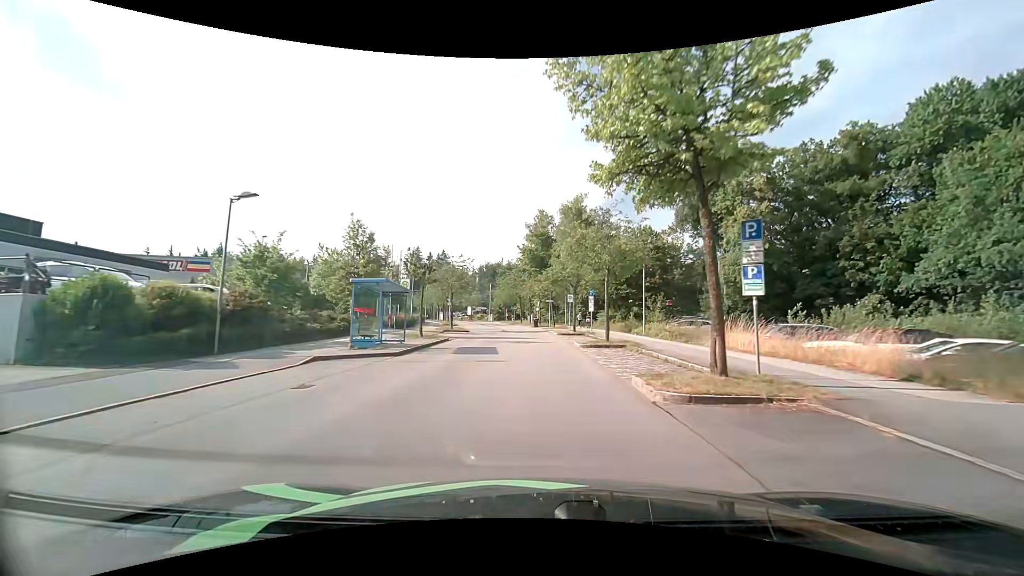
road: residential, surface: asphalt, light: Day
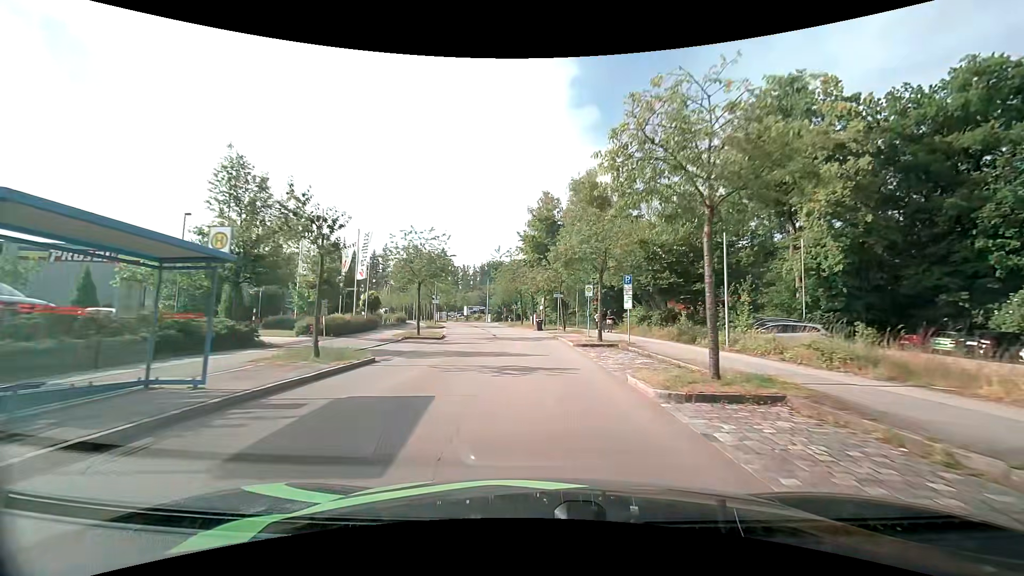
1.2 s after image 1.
(-0.1, +13.5) m; 0°
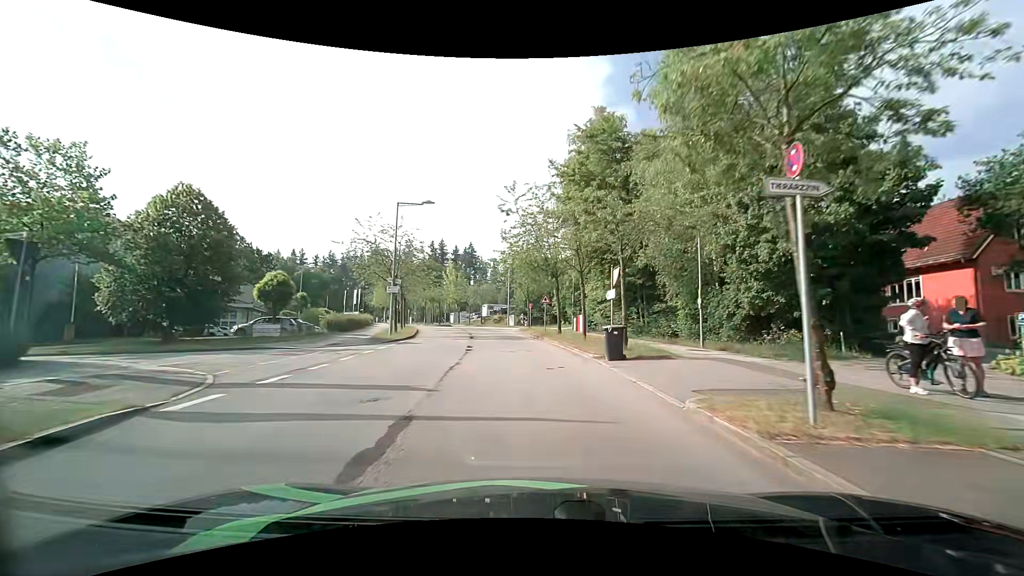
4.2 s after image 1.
(-1.1, +30.8) m; -4°
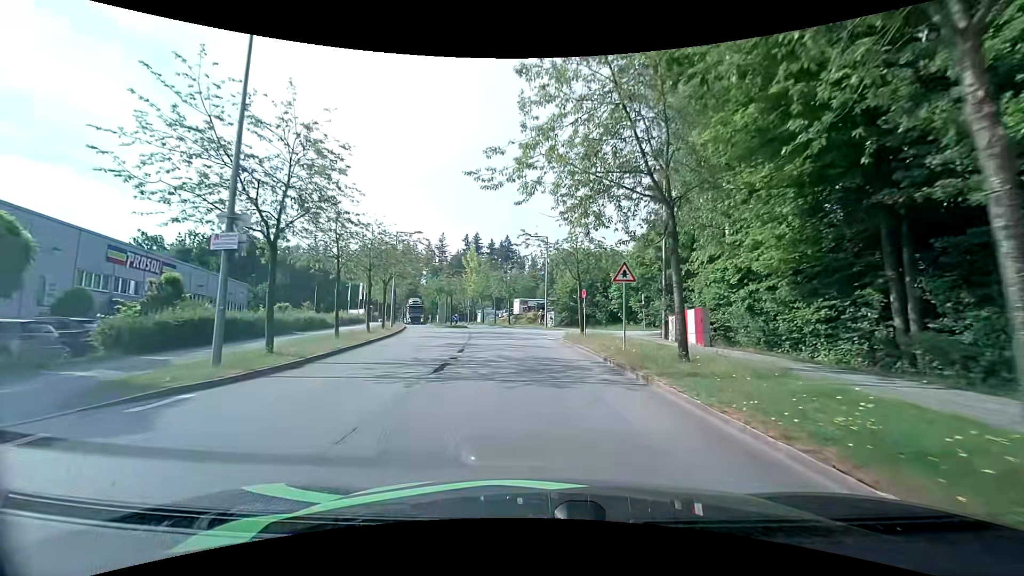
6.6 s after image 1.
(-0.9, +21.2) m; -5°
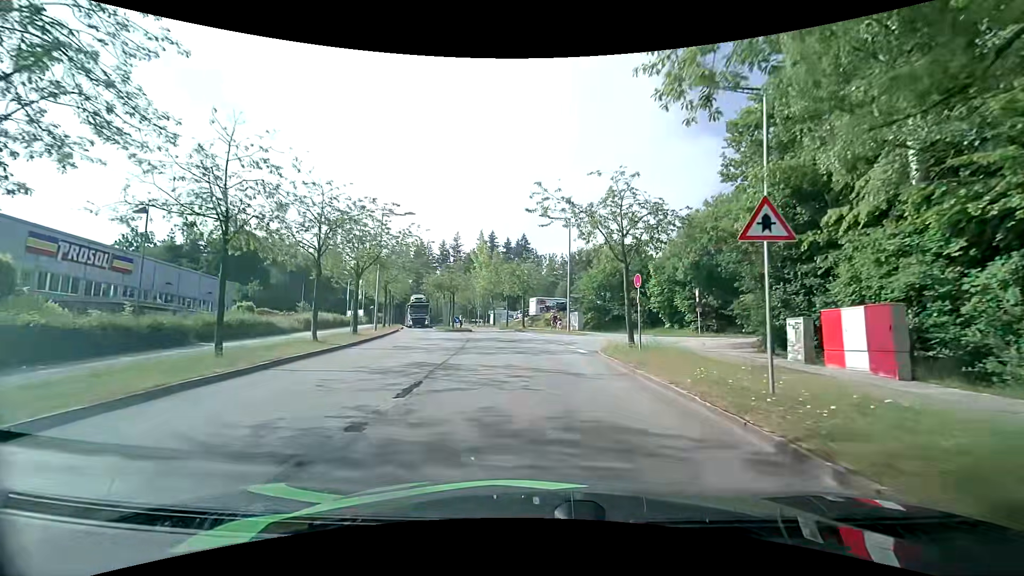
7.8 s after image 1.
(-0.1, +9.5) m; -1°
(0, +10) (-1, +20) (-1, +30) (-3, +40) (-5, +50) (-7, +59) (-10, +69) (-13, +78) (-16, +88) (-12, +97) m
